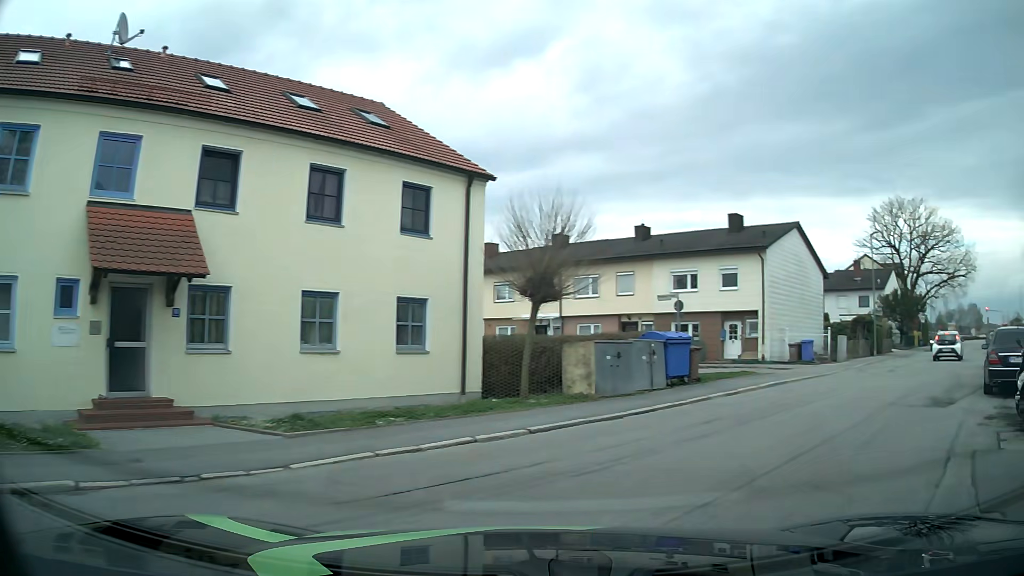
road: residential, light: Day
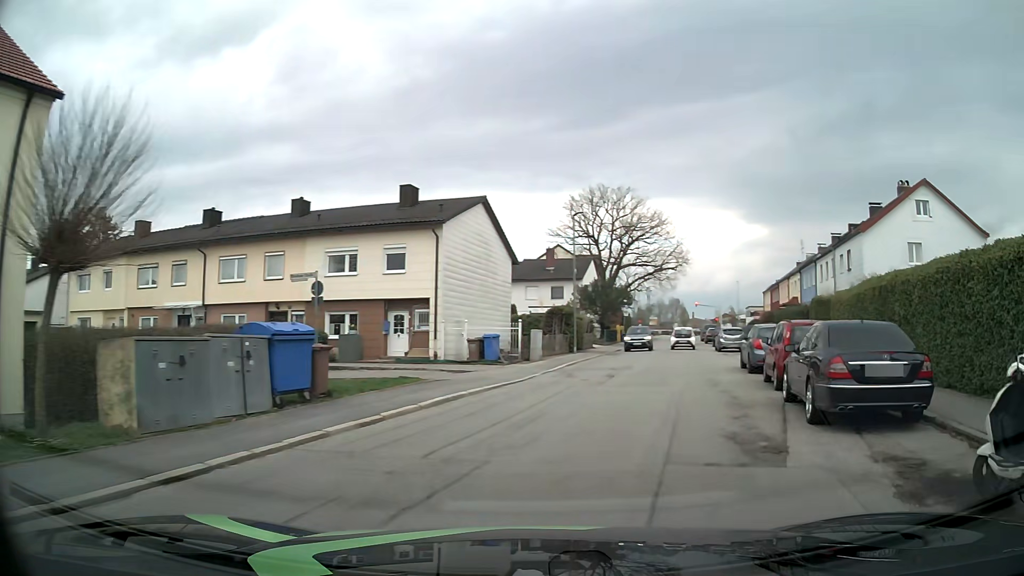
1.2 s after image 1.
(+1.6, +6.2) m; +28°
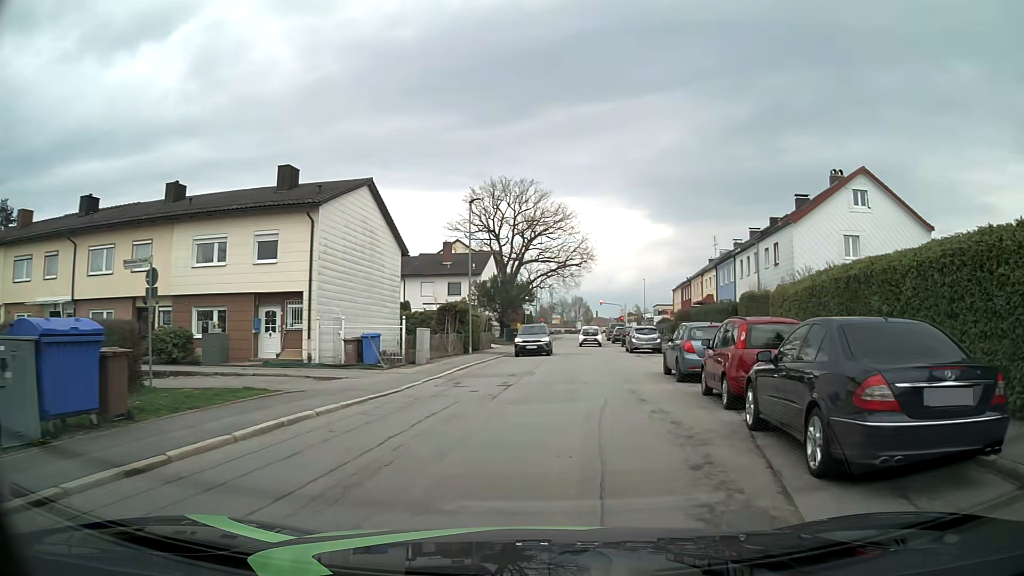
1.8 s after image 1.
(+0.3, +3.7) m; +8°
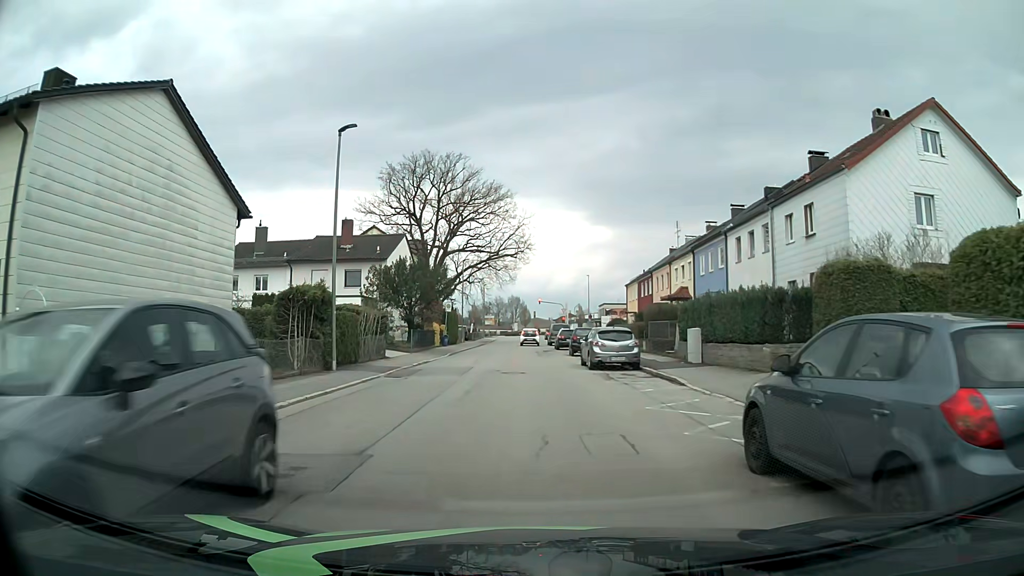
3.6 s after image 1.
(+1.1, +13.4) m; +5°
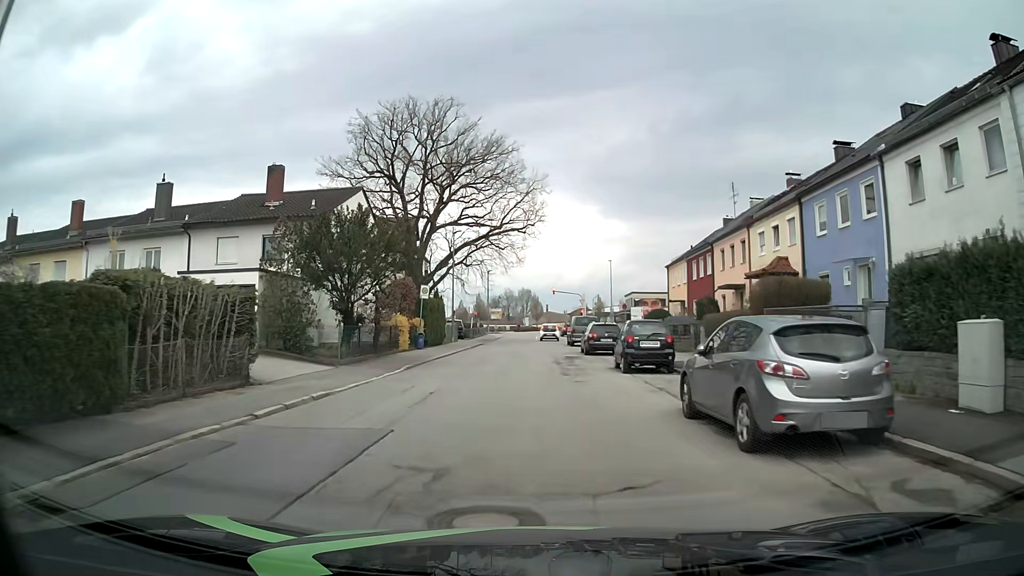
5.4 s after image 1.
(-0.1, +16.3) m; -1°
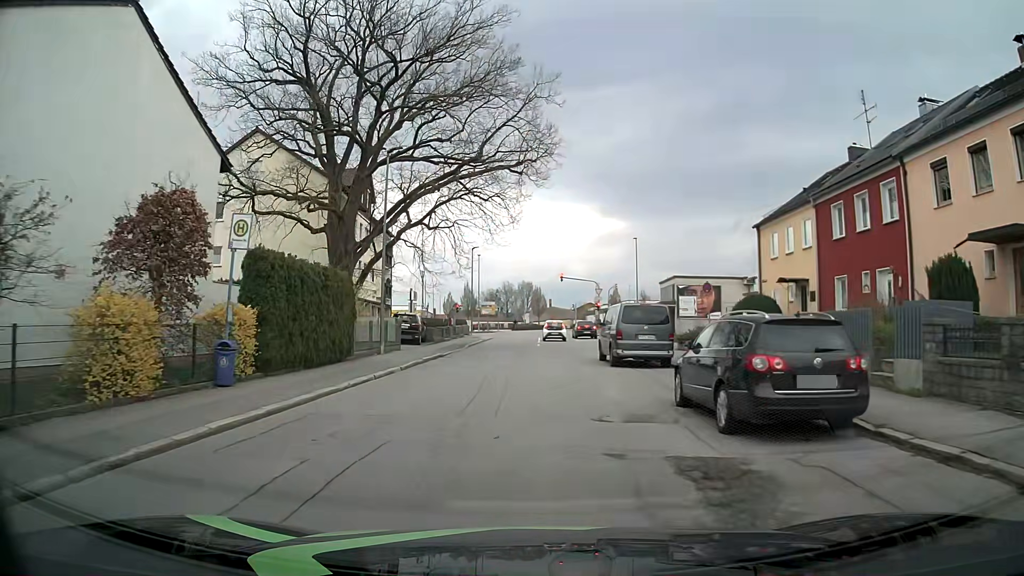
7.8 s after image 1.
(0.0, +22.4) m; 0°
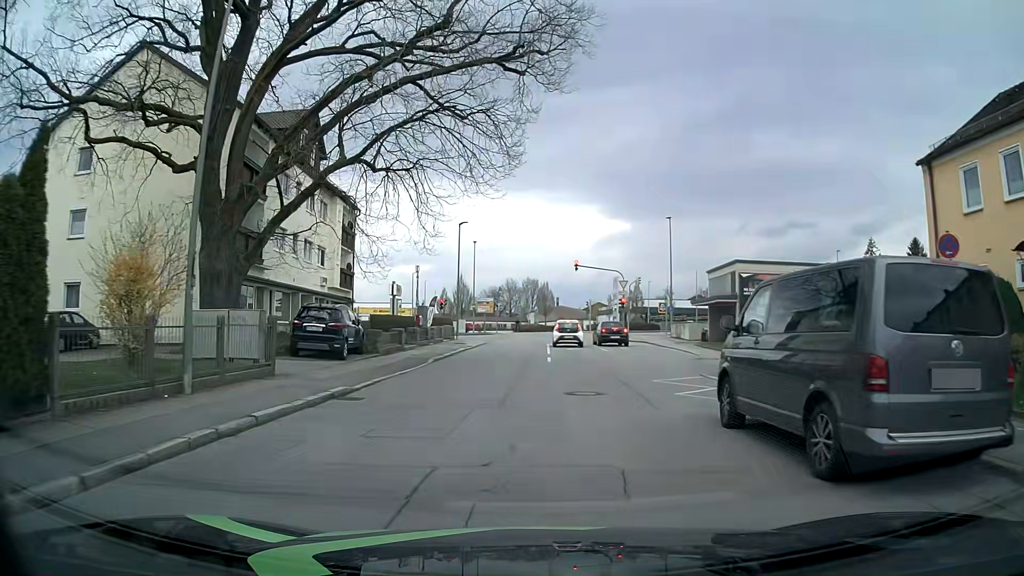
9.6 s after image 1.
(0.0, +15.1) m; 0°
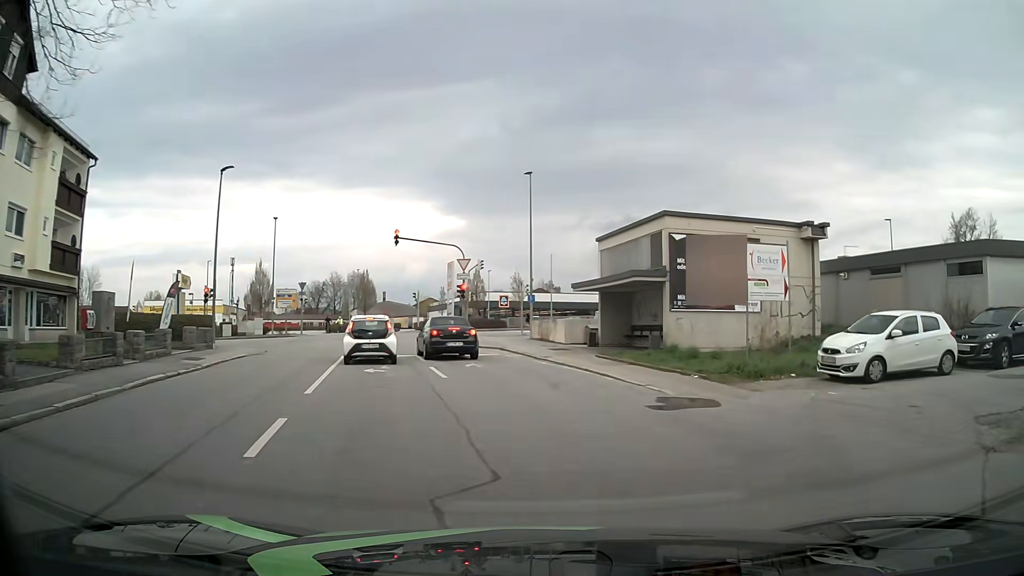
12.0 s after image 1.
(+1.1, +16.1) m; +14°
(+1, +10) (-1, +20) (-4, +29) (-7, +39) (-5, +48) (+4, +53) (+14, +56) (+23, +59) (+33, +62) (+42, +65) m
